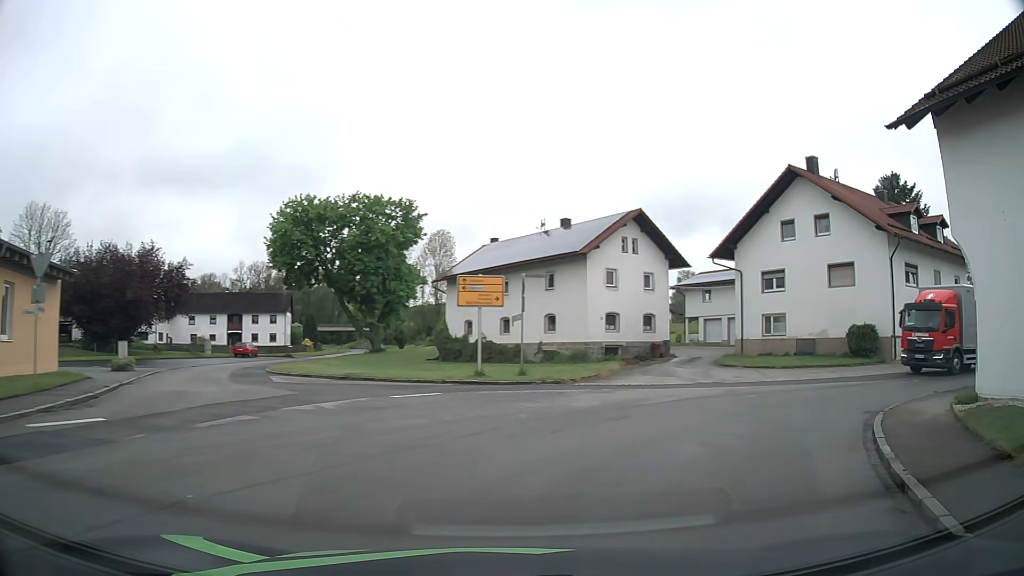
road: tertiary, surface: asphalt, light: Day
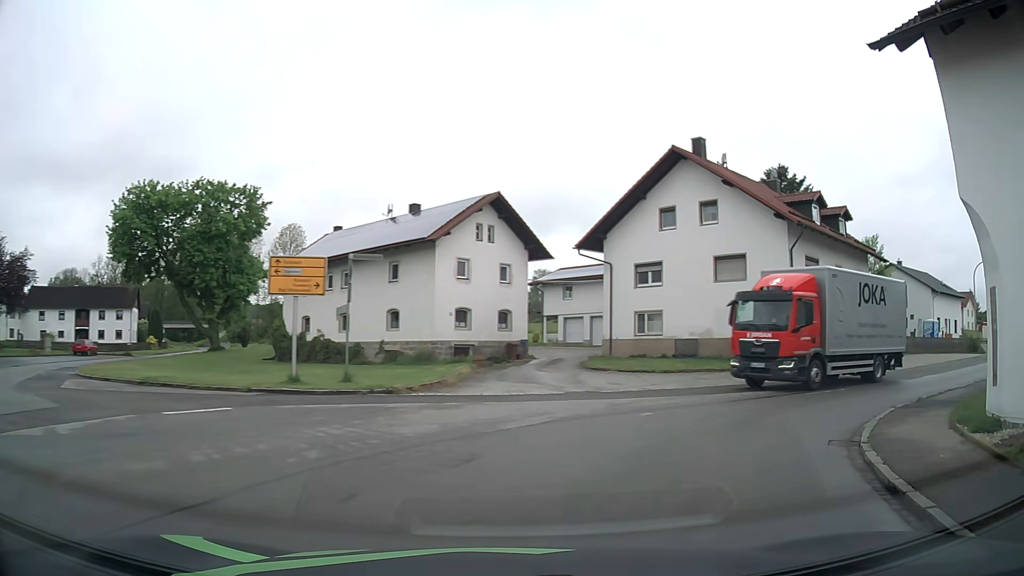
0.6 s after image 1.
(+0.4, +4.4) m; +11°
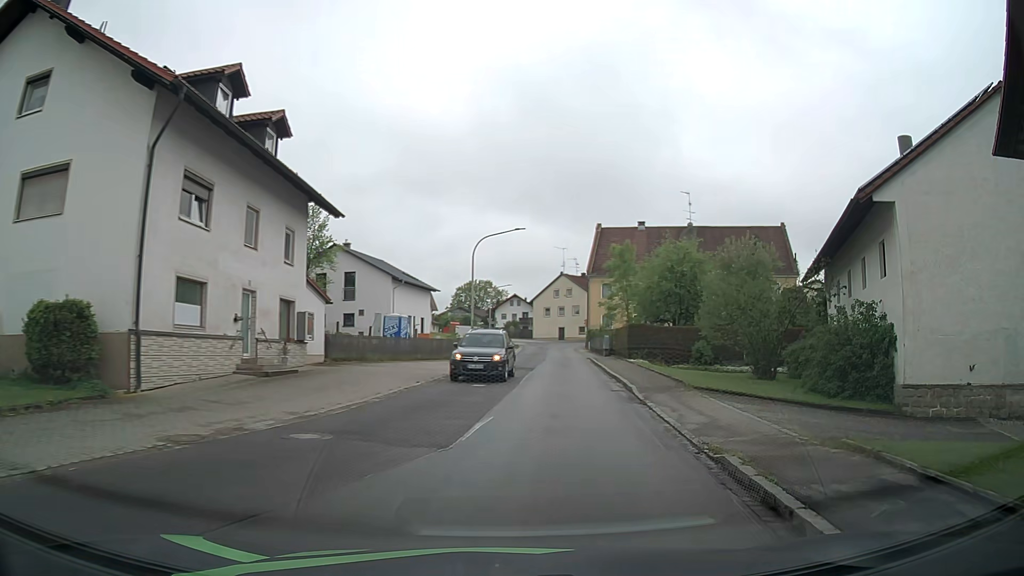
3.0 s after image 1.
(+7.5, +15.3) m; +50°
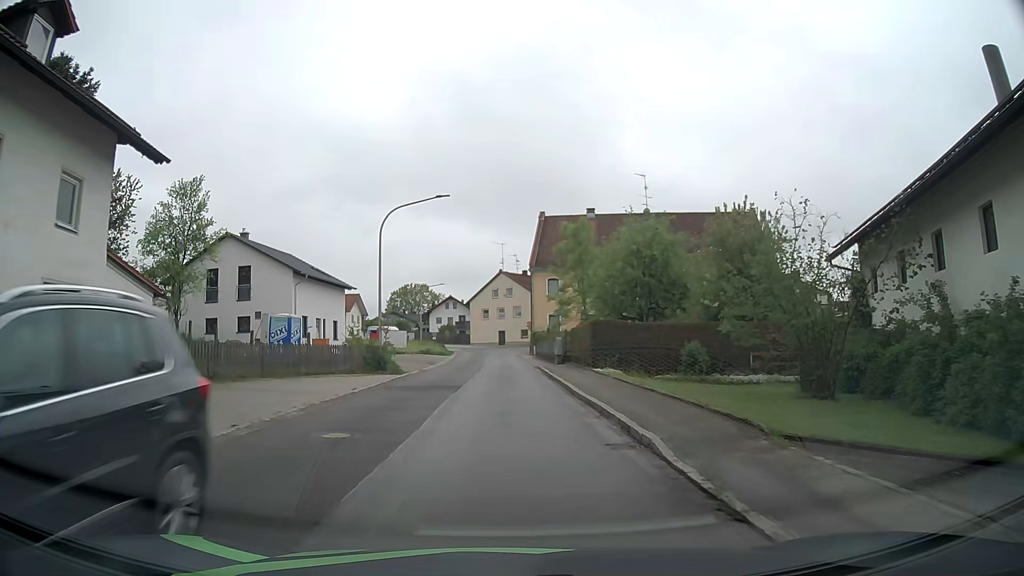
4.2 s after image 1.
(+0.9, +10.1) m; +6°
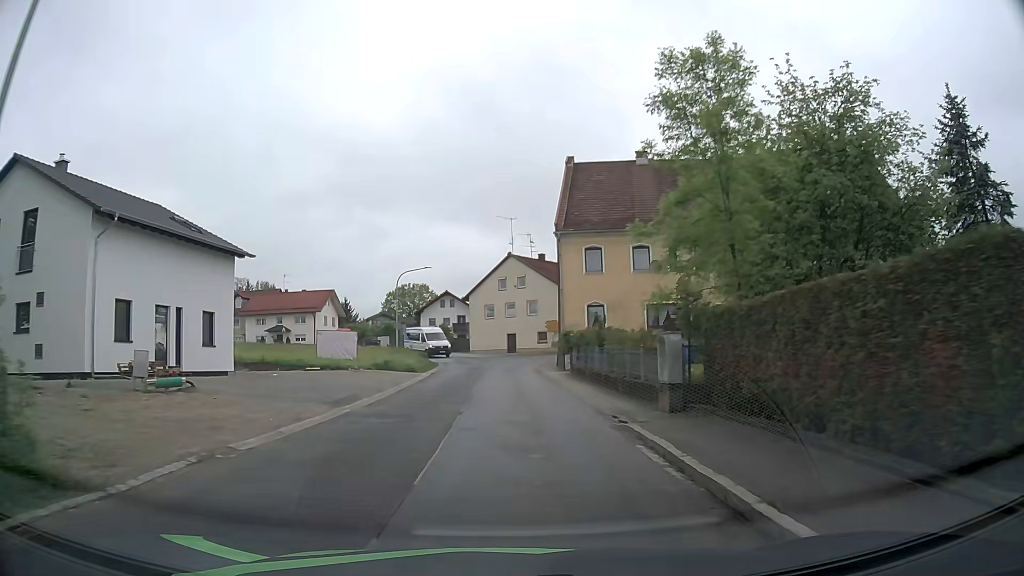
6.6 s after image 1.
(-0.3, +24.0) m; -1°
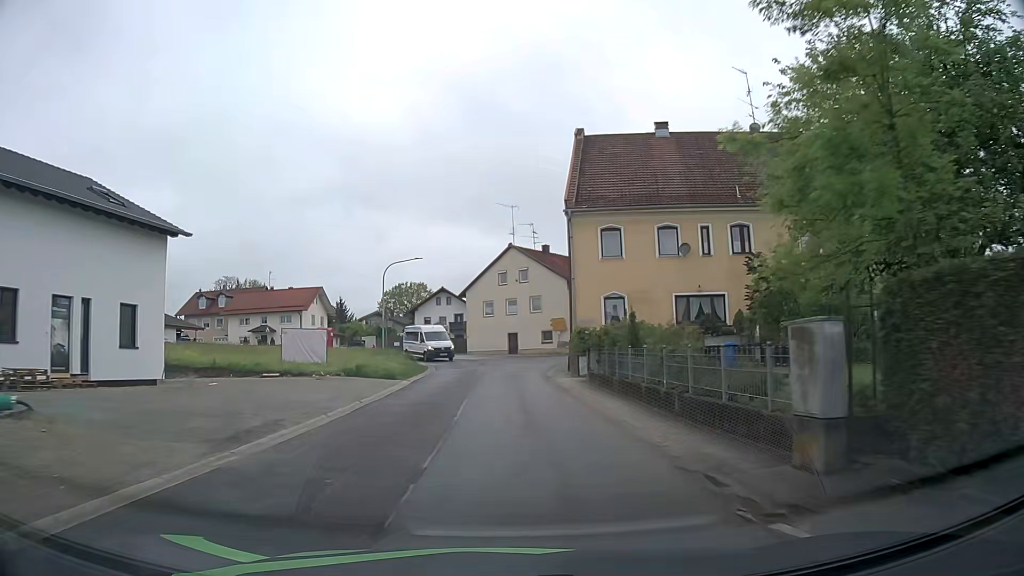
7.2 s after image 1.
(0.0, +6.6) m; 0°
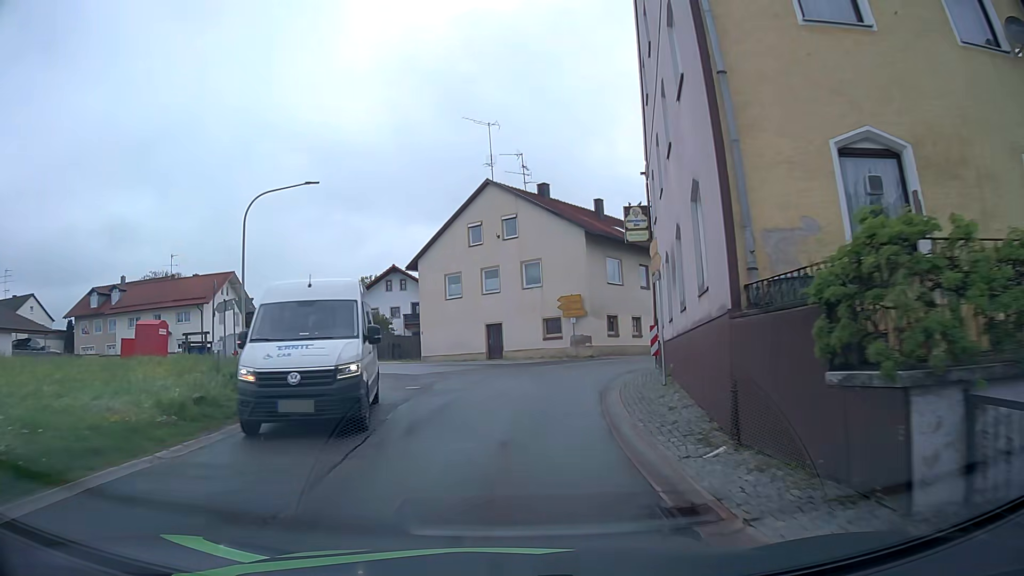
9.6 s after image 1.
(+0.3, +24.7) m; +2°
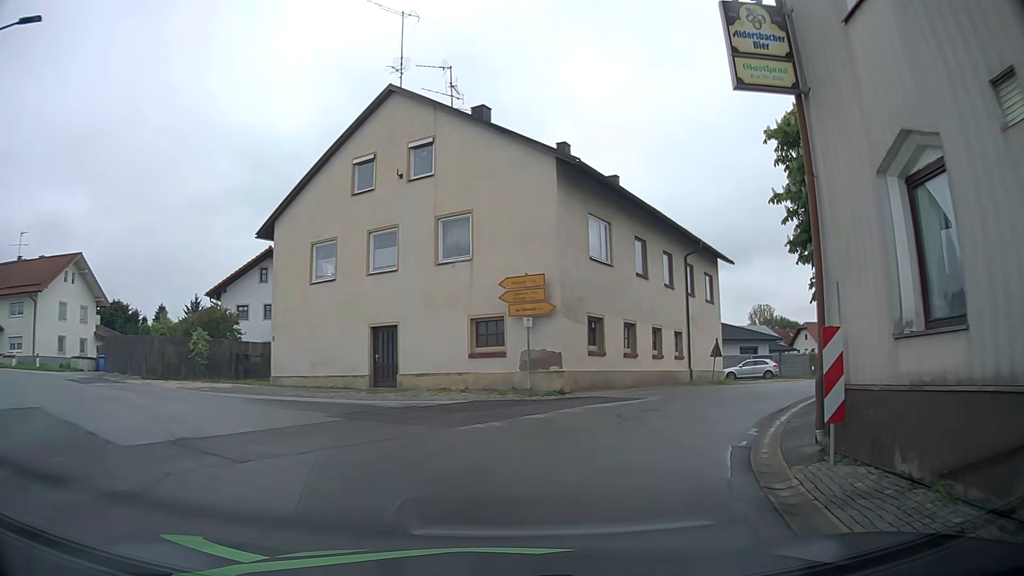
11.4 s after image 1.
(+0.2, +15.9) m; +6°
(+1, +10) (+6, +18) (+13, +26) (+19, +34) (+25, +42) (+31, +50) (+37, +58) (+42, +66) (+47, +75) (+50, +85) m
